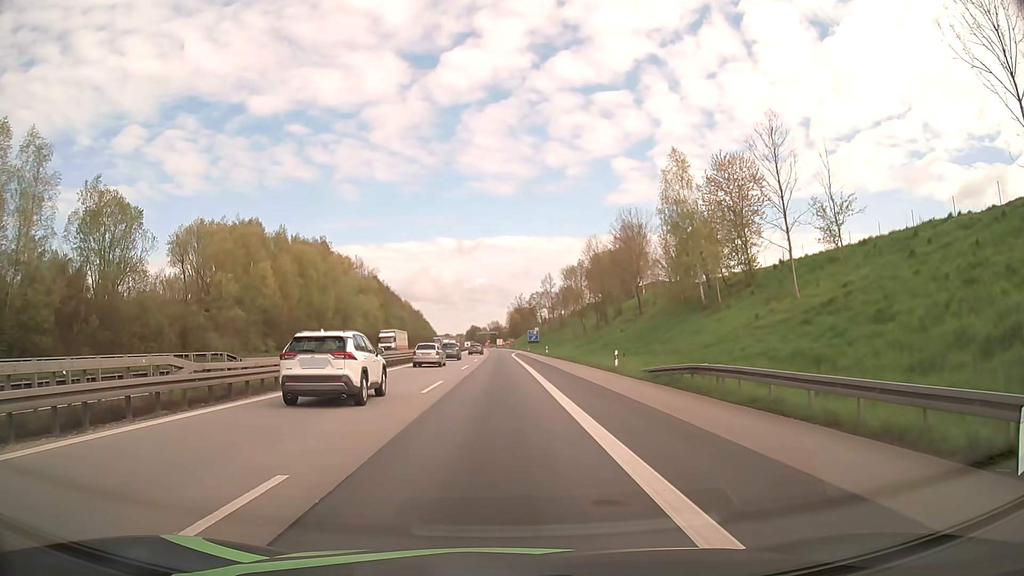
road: motorway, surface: asphalt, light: Day
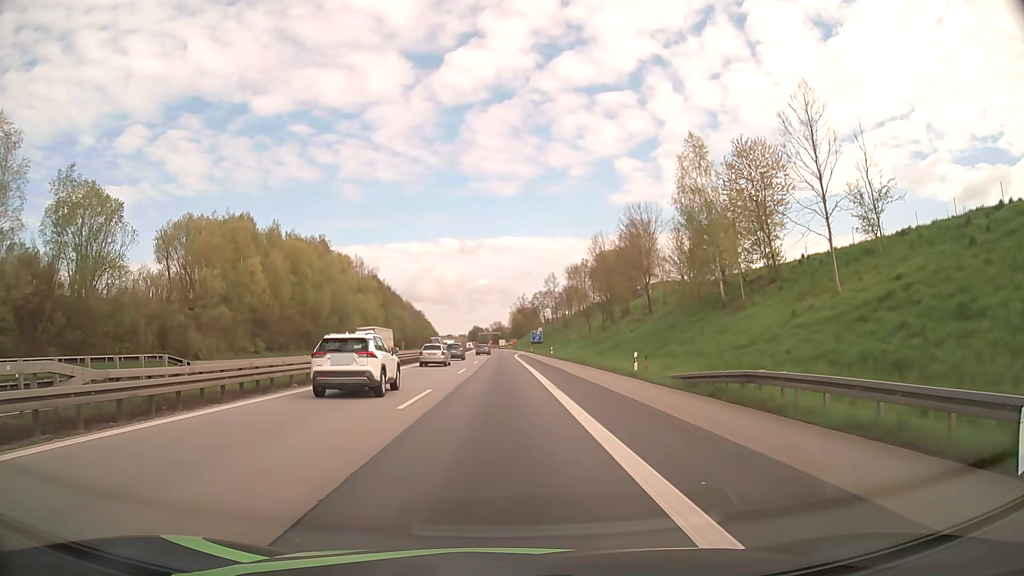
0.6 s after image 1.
(0.0, +4.6) m; 0°
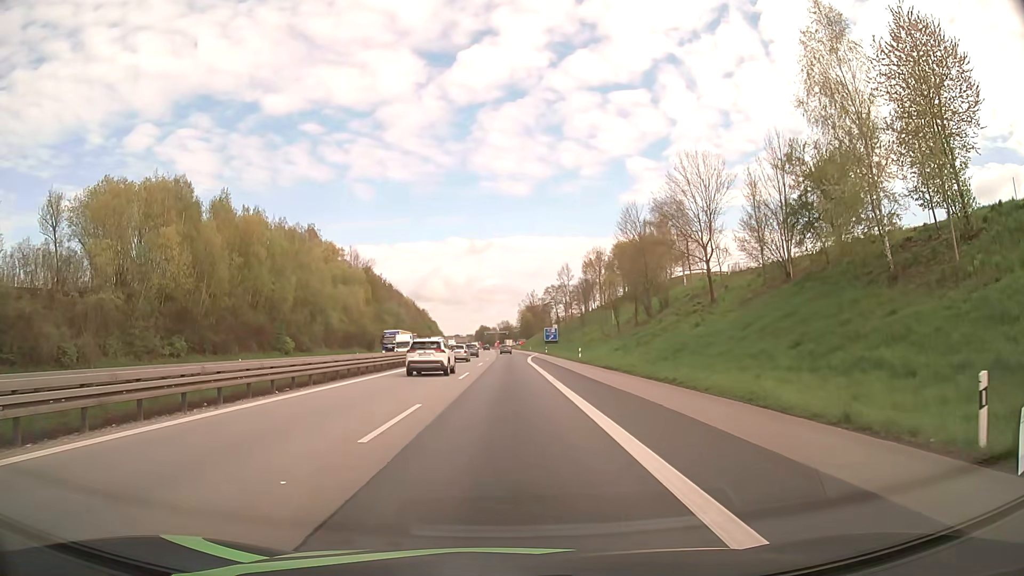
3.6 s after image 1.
(-0.1, +23.2) m; -1°
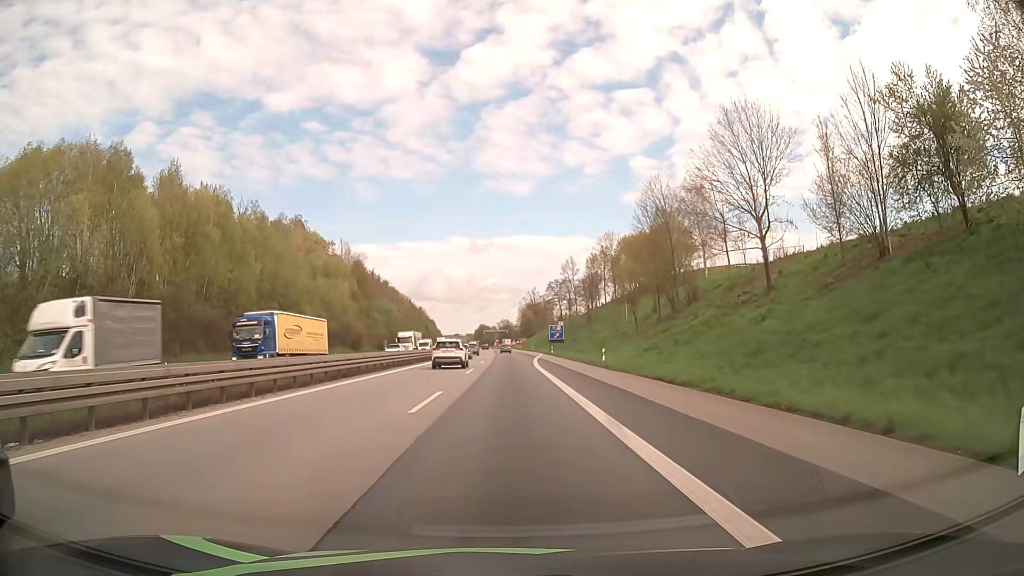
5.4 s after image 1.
(0.0, +14.1) m; 0°
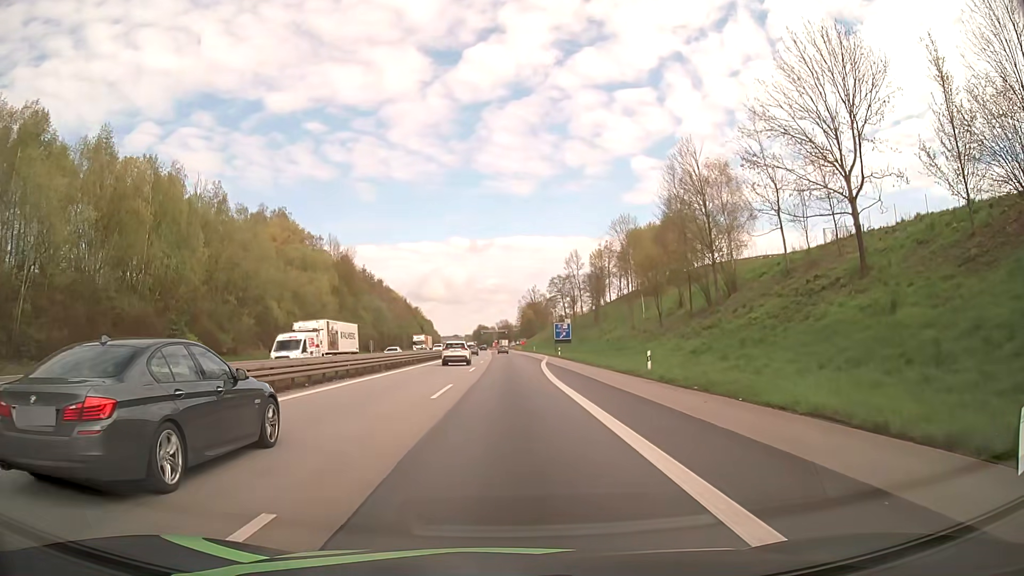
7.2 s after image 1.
(0.0, +14.2) m; 0°
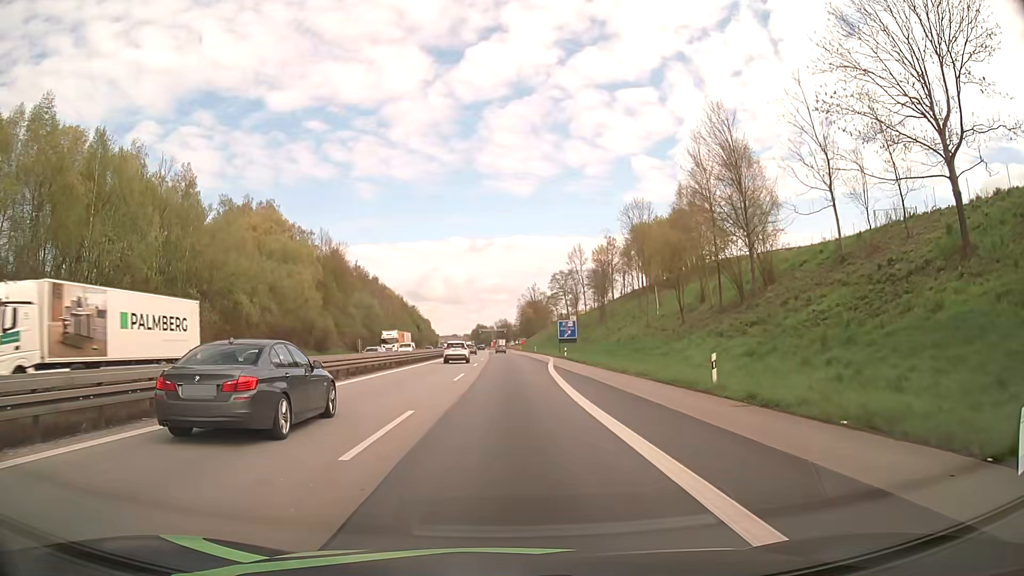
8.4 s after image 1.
(0.0, +9.6) m; 0°
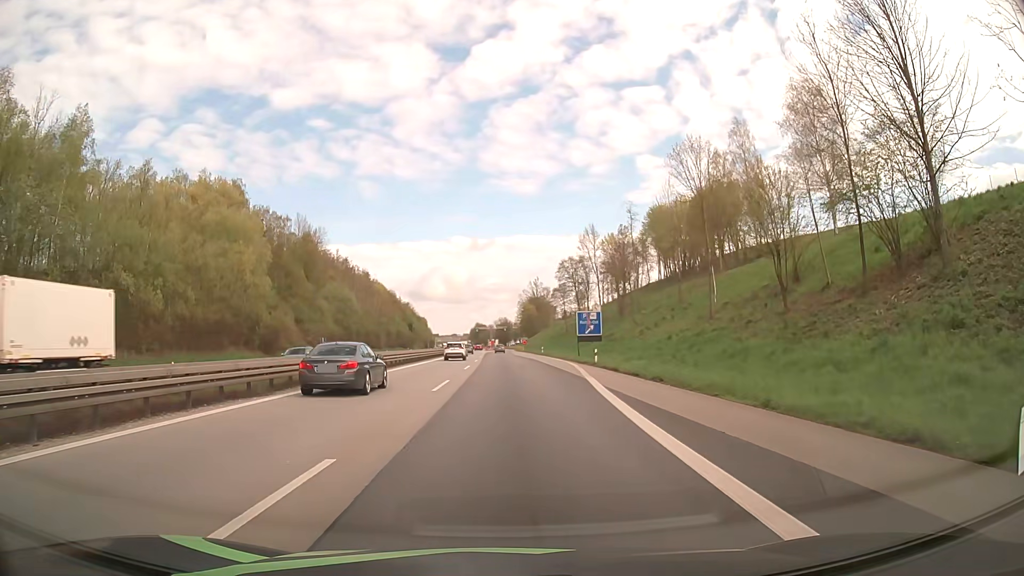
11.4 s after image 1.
(0.0, +24.1) m; 0°
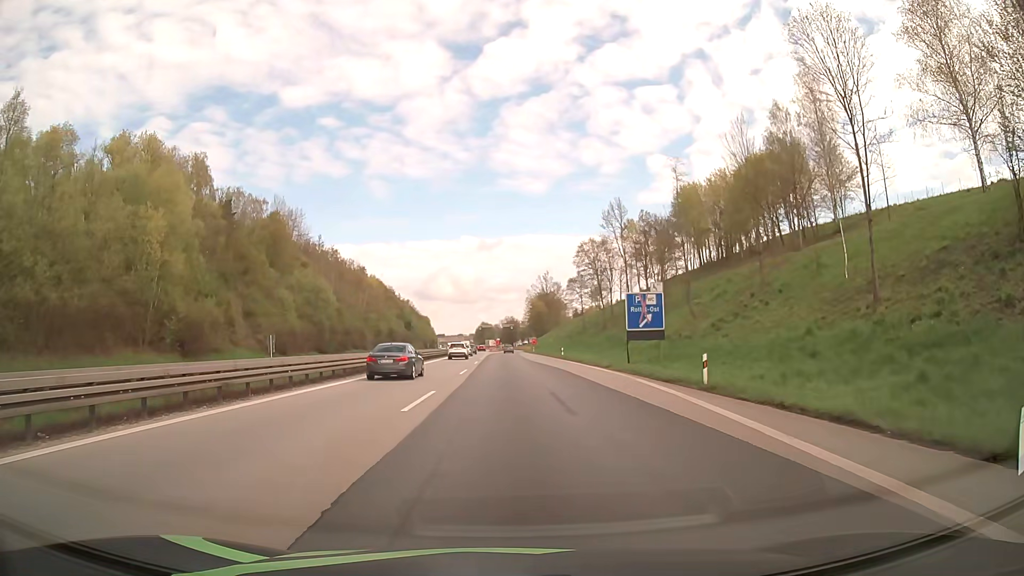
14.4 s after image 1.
(0.0, +24.4) m; 0°
(0, +10) (0, +20) (0, +30) (0, +40) (0, +50) (0, +60) (0, +70) (0, +80) (0, +90) (0, +100) m
